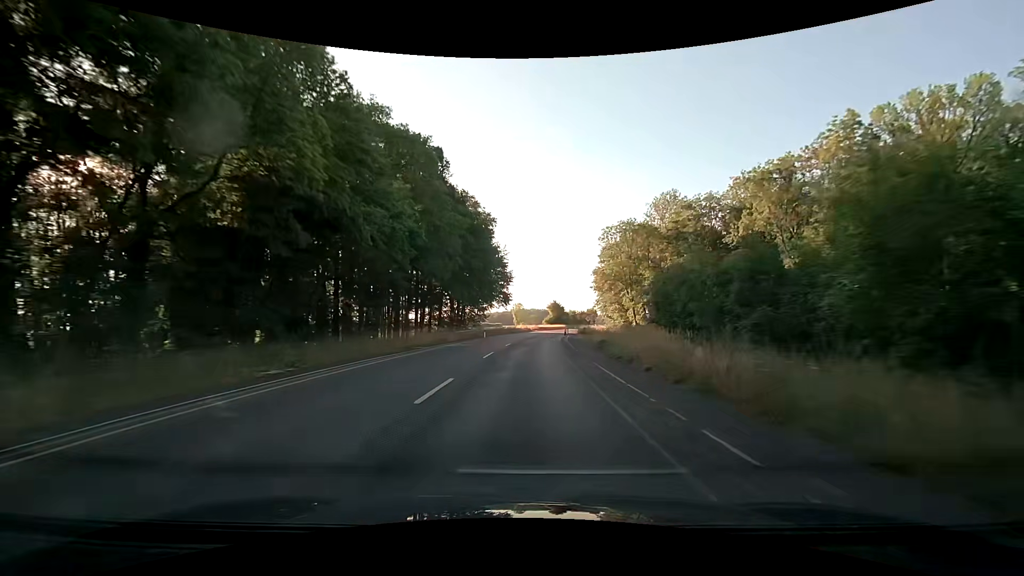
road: secondary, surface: asphalt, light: Day
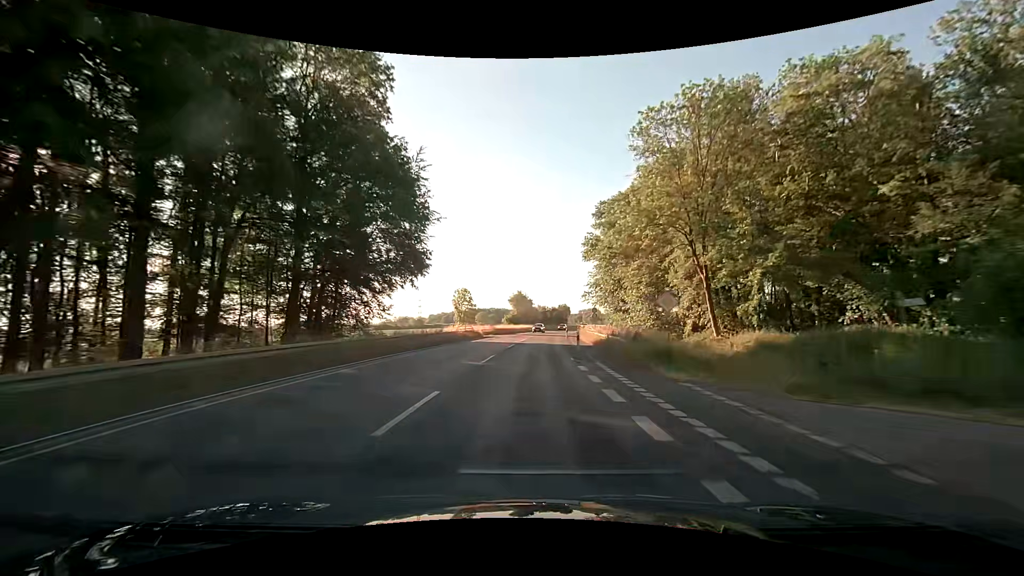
(+1.6, +49.8) m; +4°
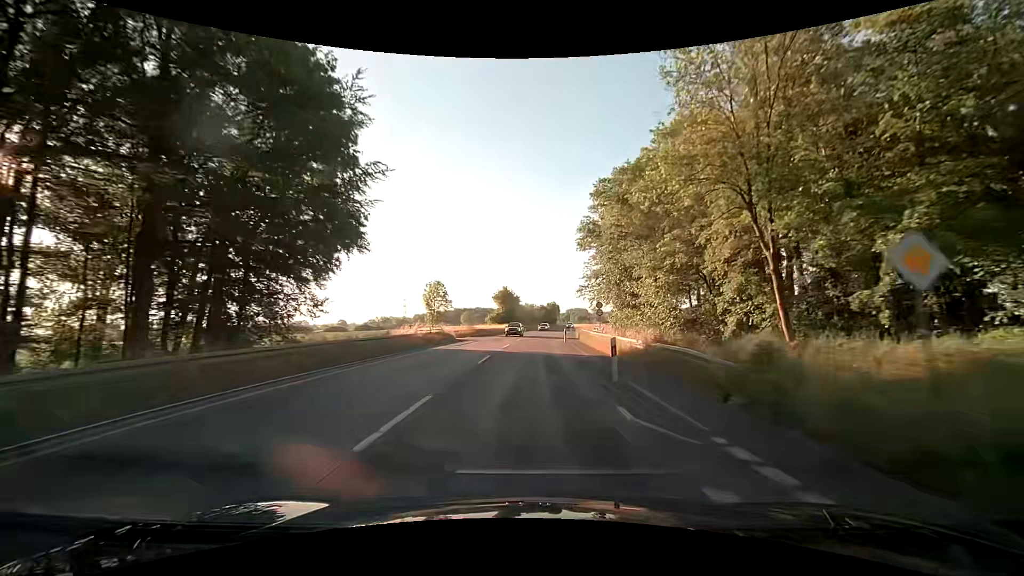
(+0.2, +12.5) m; +2°
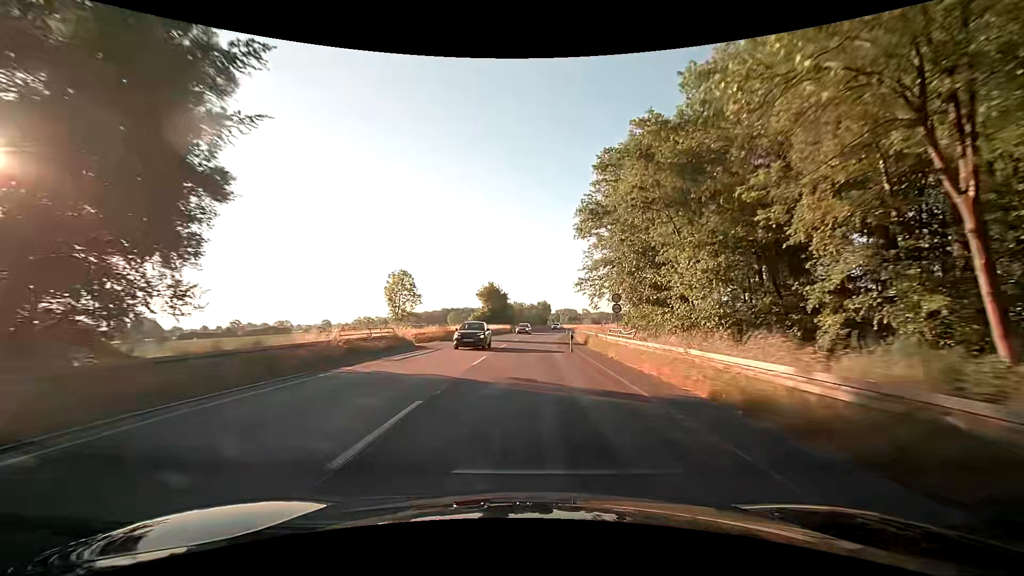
(+0.1, +12.5) m; +1°
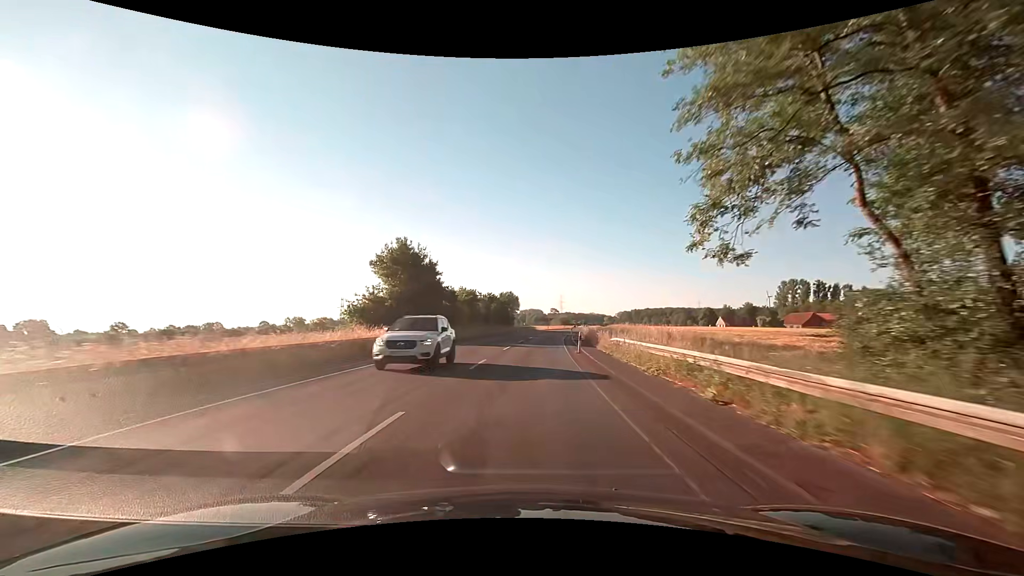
(+1.9, +49.8) m; +4°
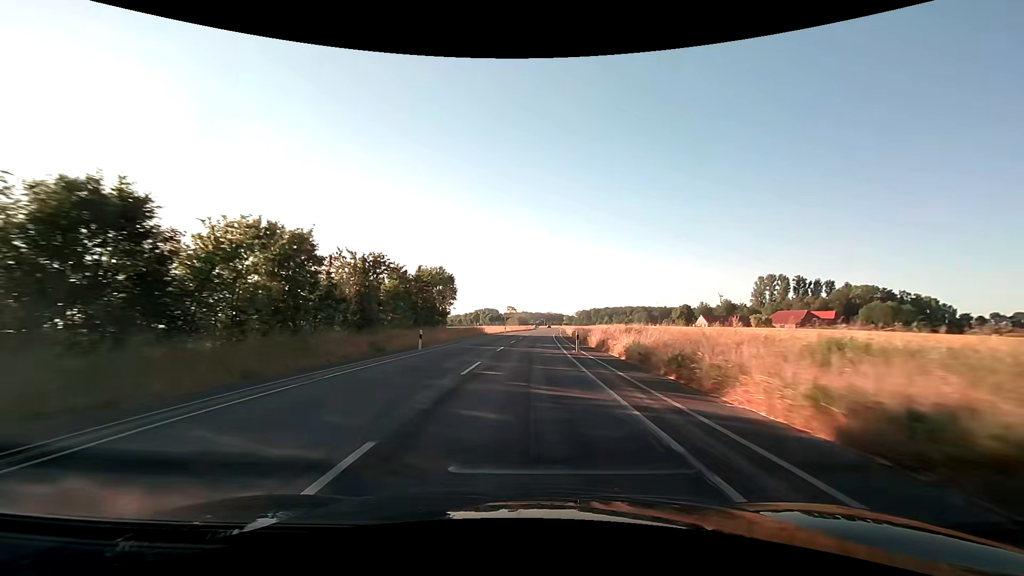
(+2.2, +49.8) m; +5°
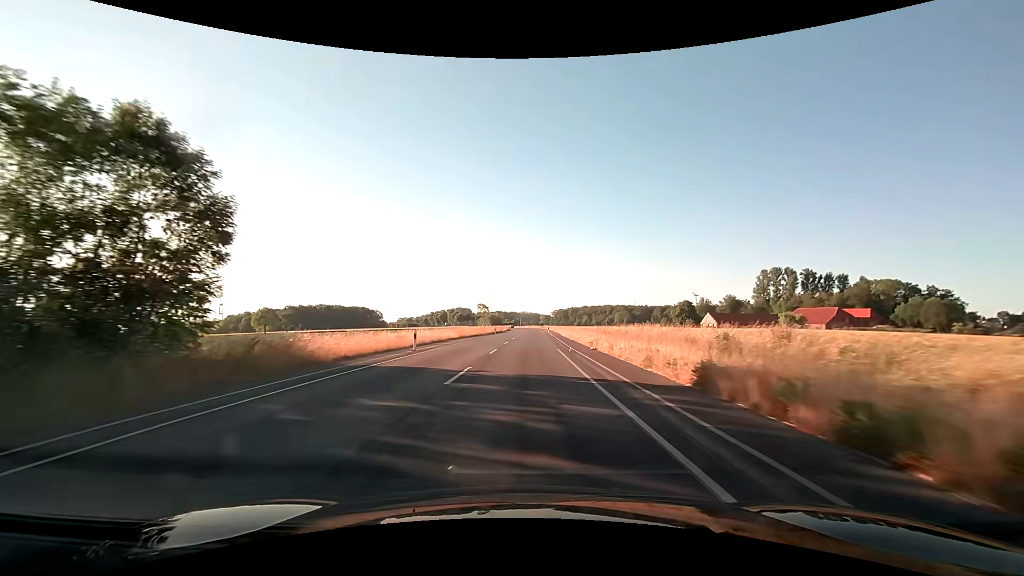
(+1.4, +49.9) m; +3°
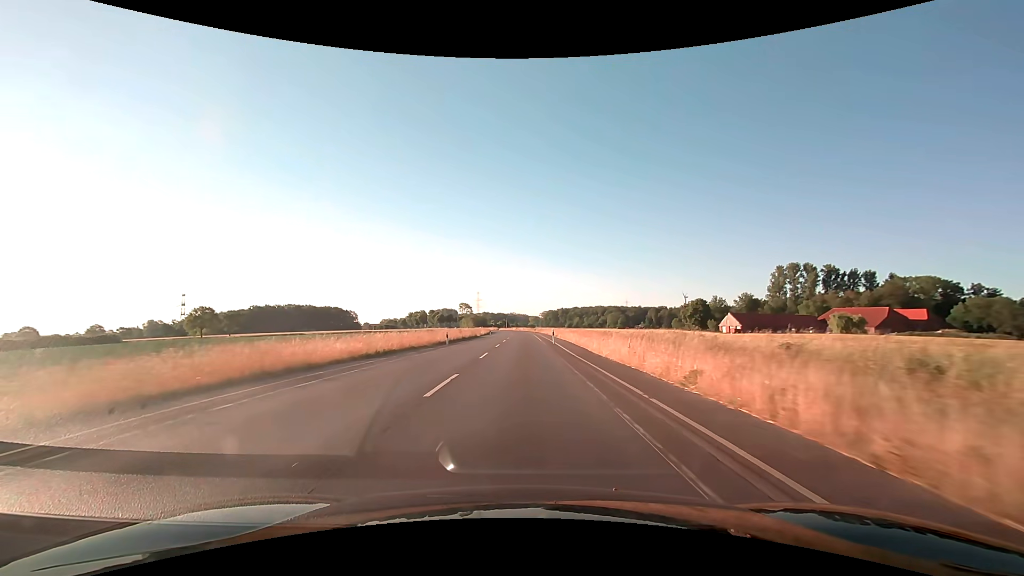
(+0.5, +37.5) m; +1°
(0, +10) (0, +20) (0, +30) (0, +40) (0, +50) (0, +60) (0, +70) (0, +80) (0, +90) (-1, +100) m
